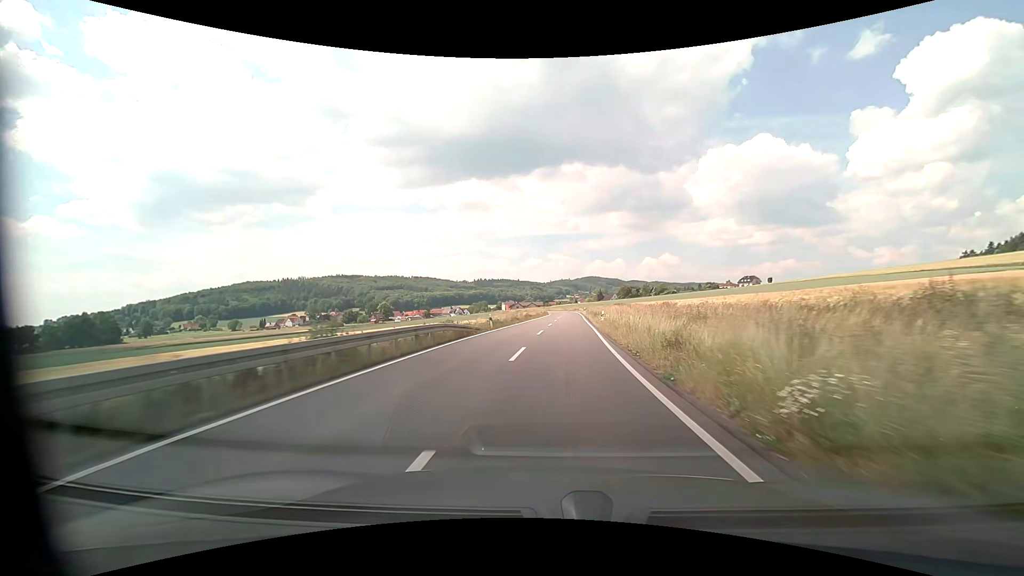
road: secondary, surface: asphalt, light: Day
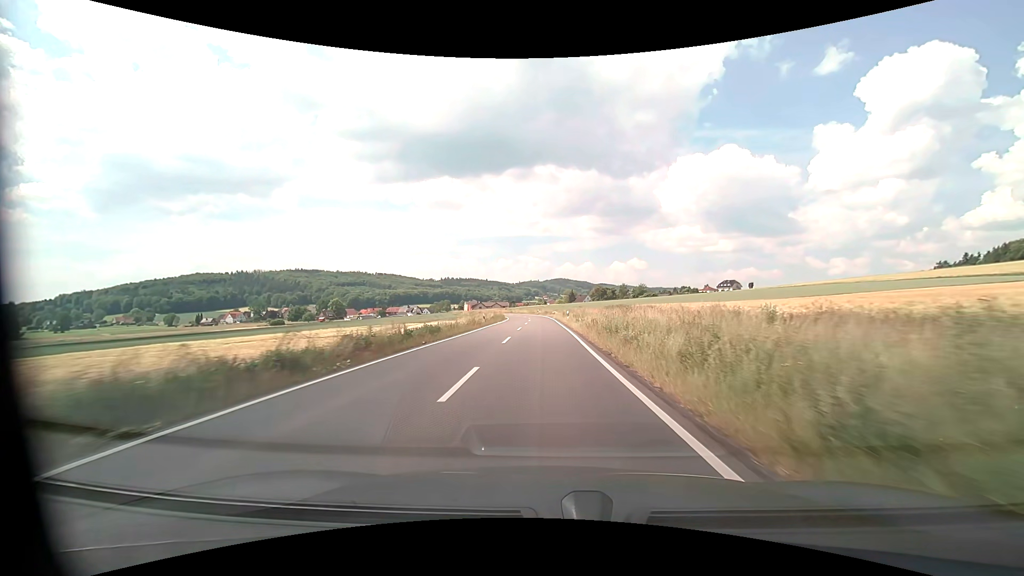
(+1.9, +41.4) m; +4°
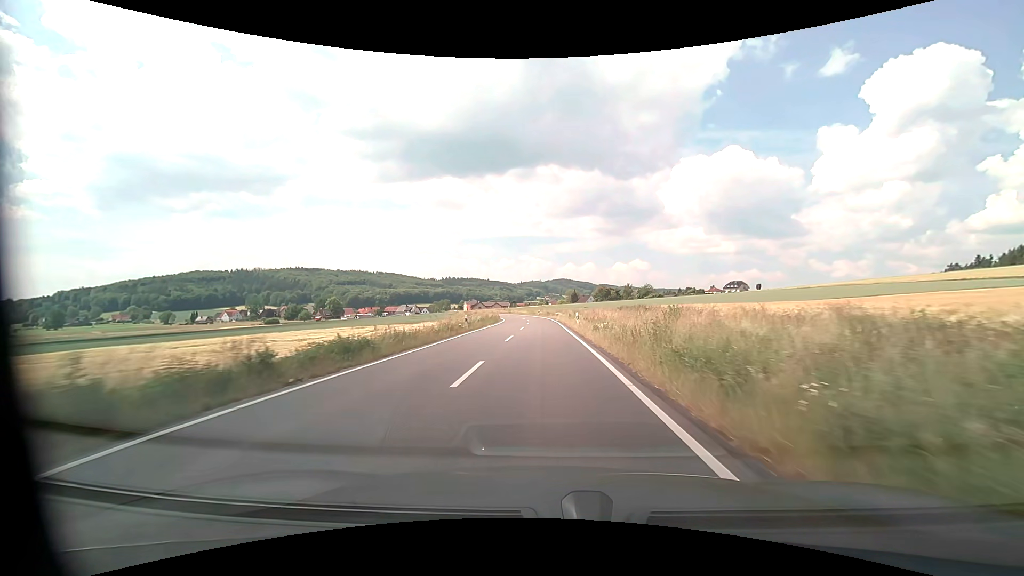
(0.0, +10.7) m; 0°
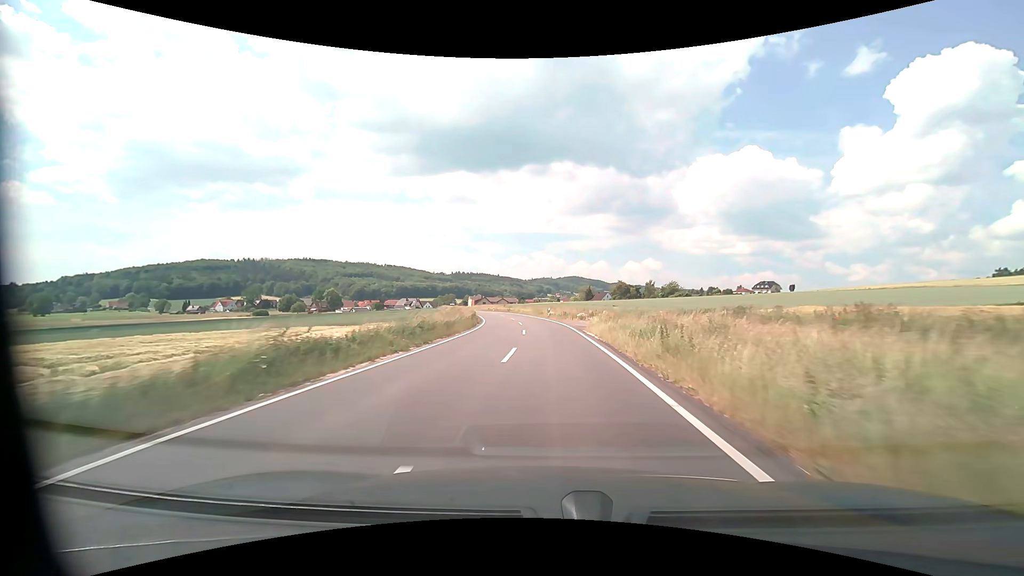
(-0.3, +32.4) m; -1°
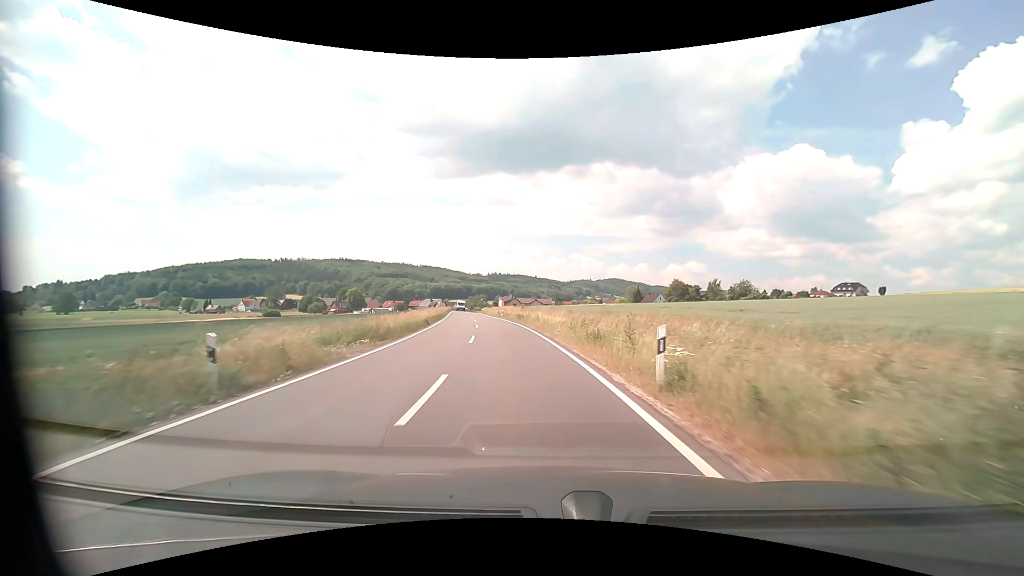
(-0.6, +41.9) m; -4°
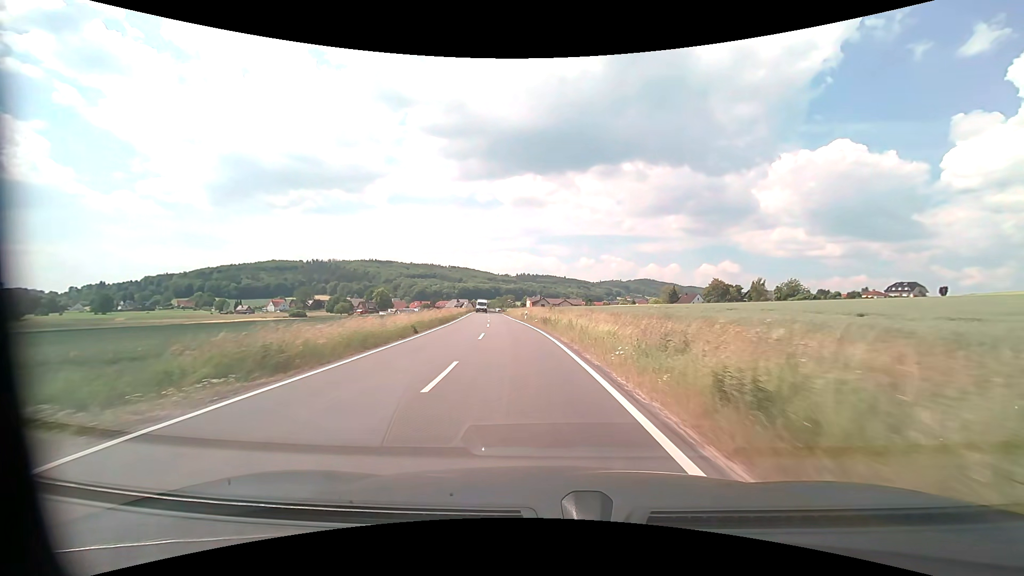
(-0.3, +10.2) m; -3°
